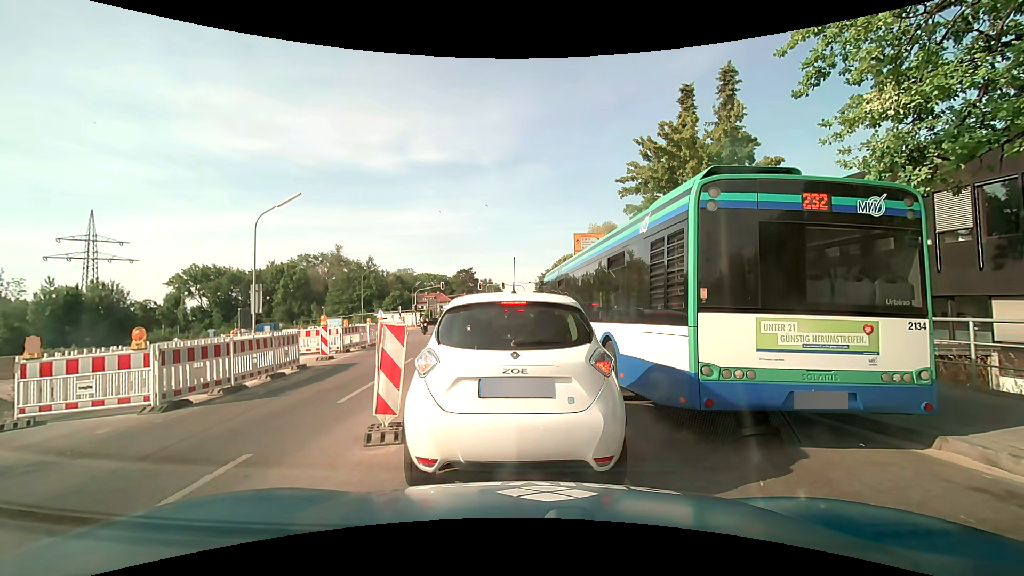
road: secondary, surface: asphalt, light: Day
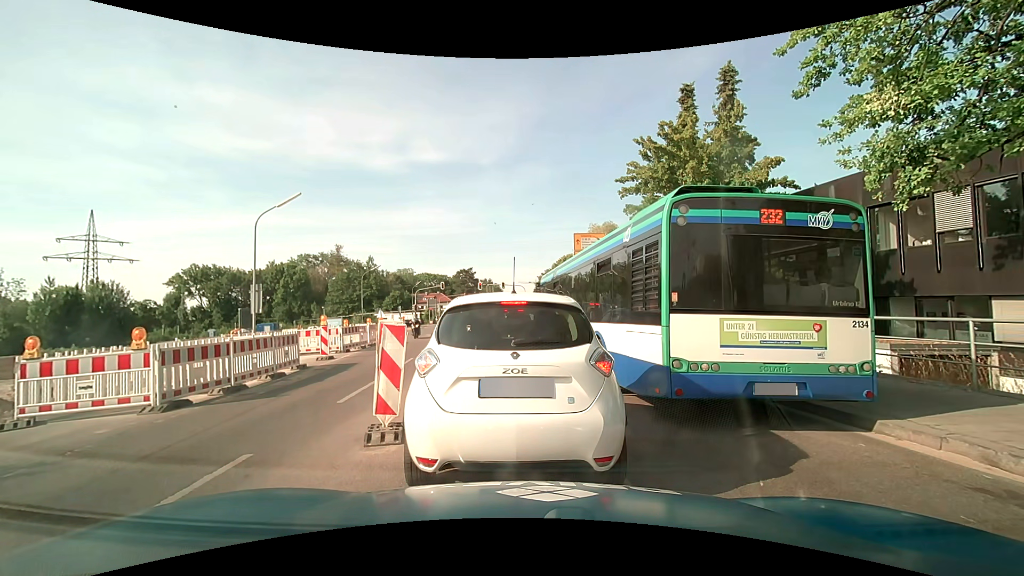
(0.0, 0.0) m; 0°
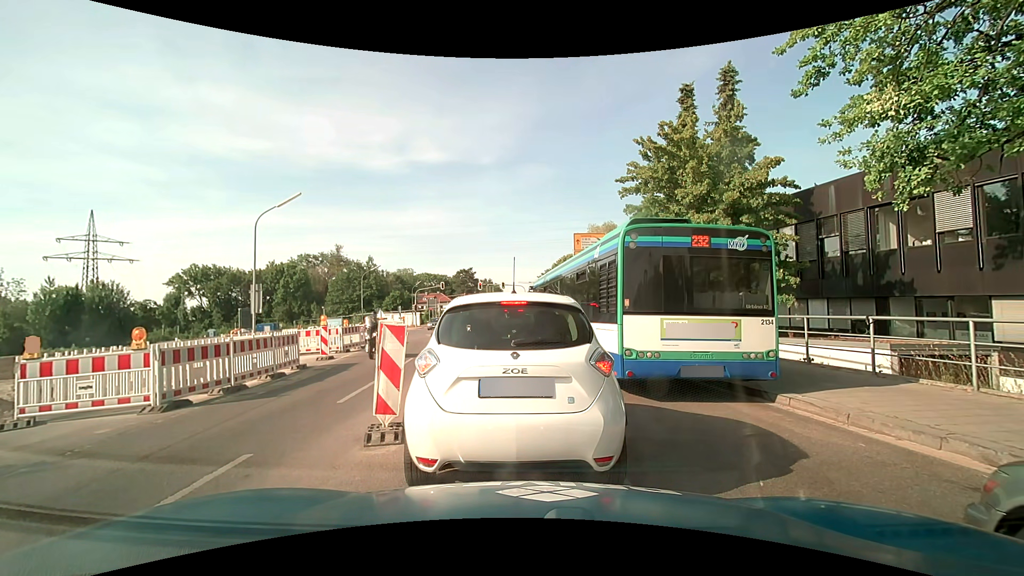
(0.0, 0.0) m; 0°
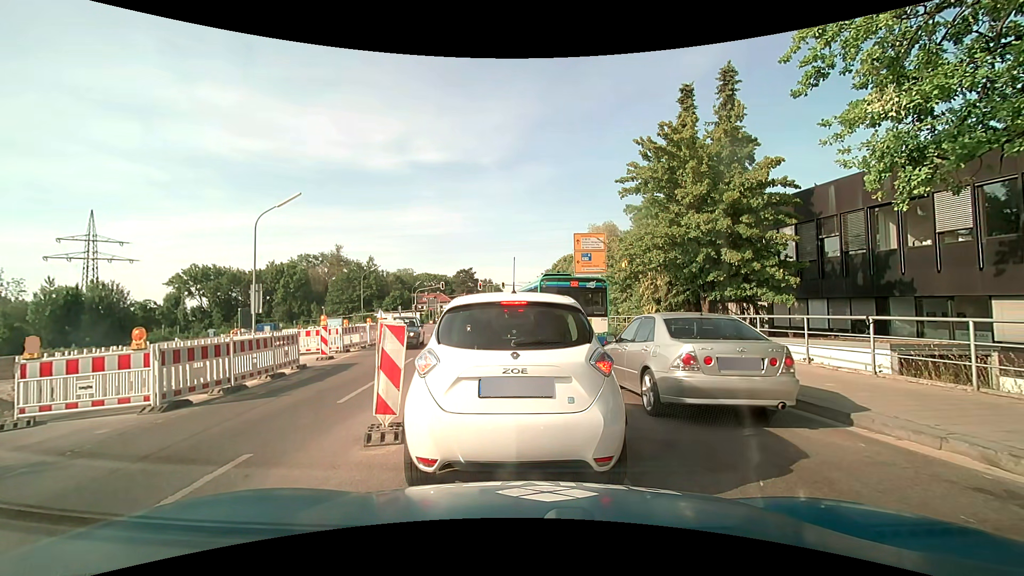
(0.0, 0.0) m; 0°
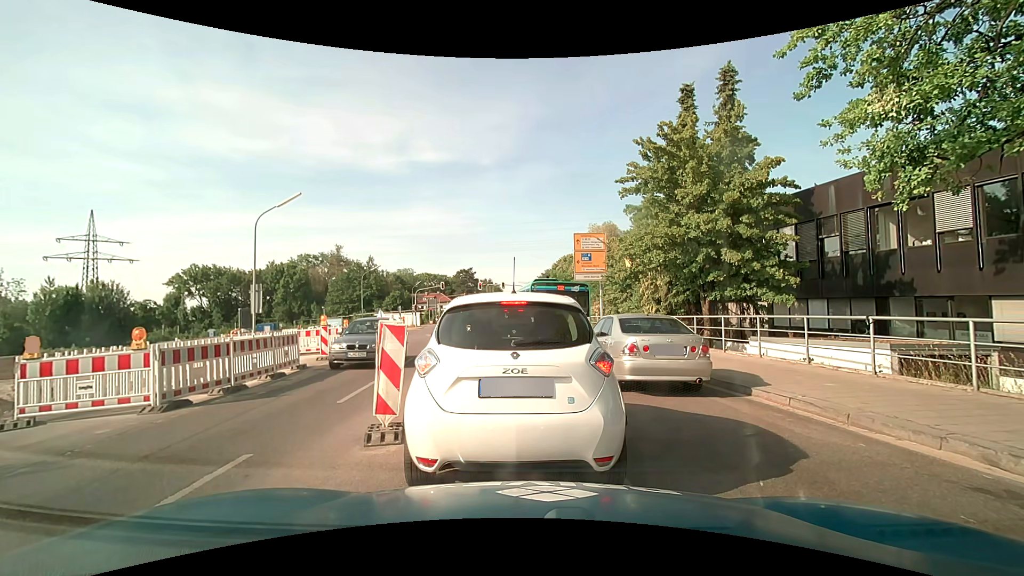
(0.0, 0.0) m; 0°
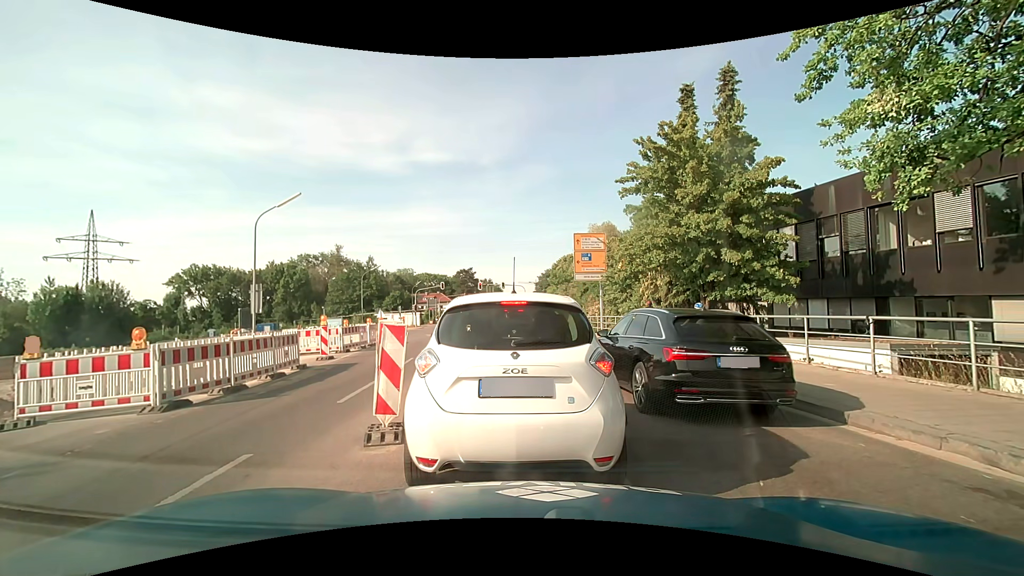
(0.0, 0.0) m; 0°
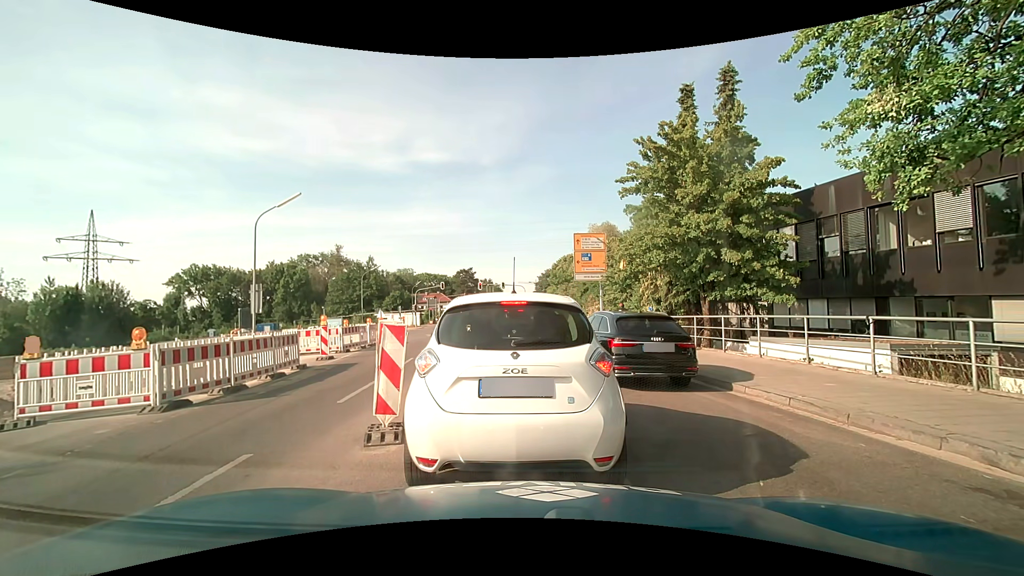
(0.0, 0.0) m; 0°
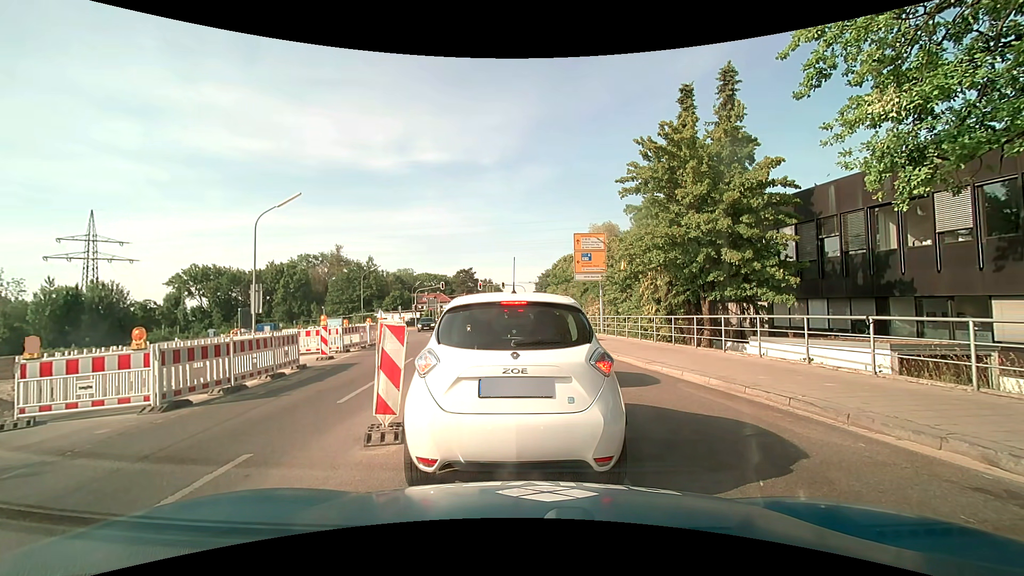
(0.0, 0.0) m; 0°
